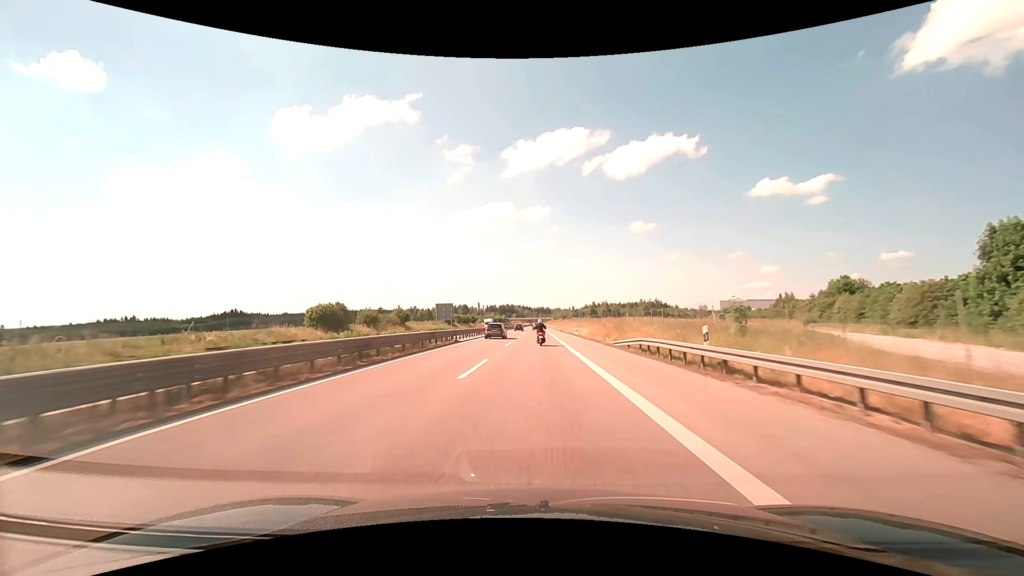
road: trunk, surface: asphalt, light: Day
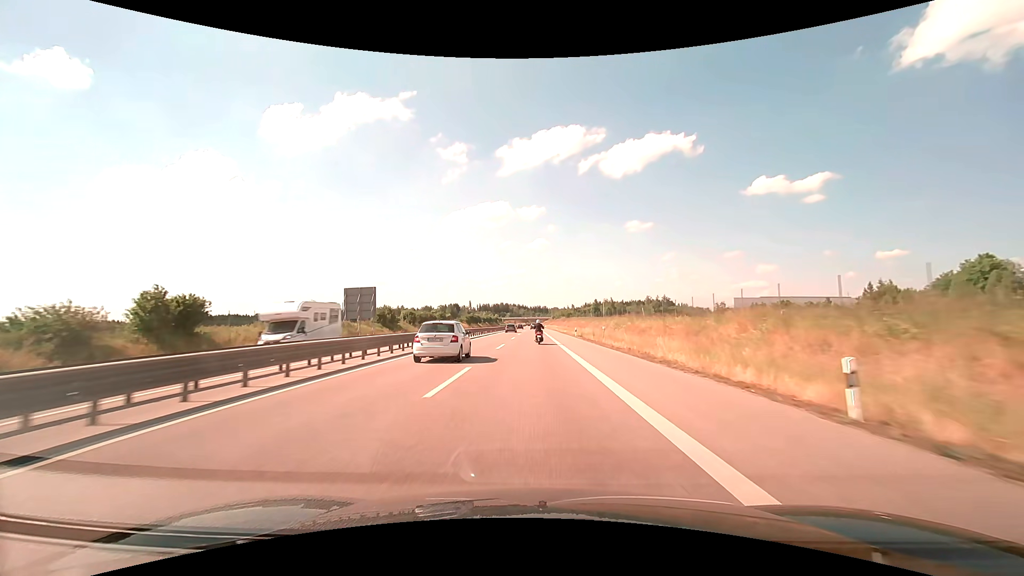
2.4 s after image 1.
(0.0, +56.9) m; 0°
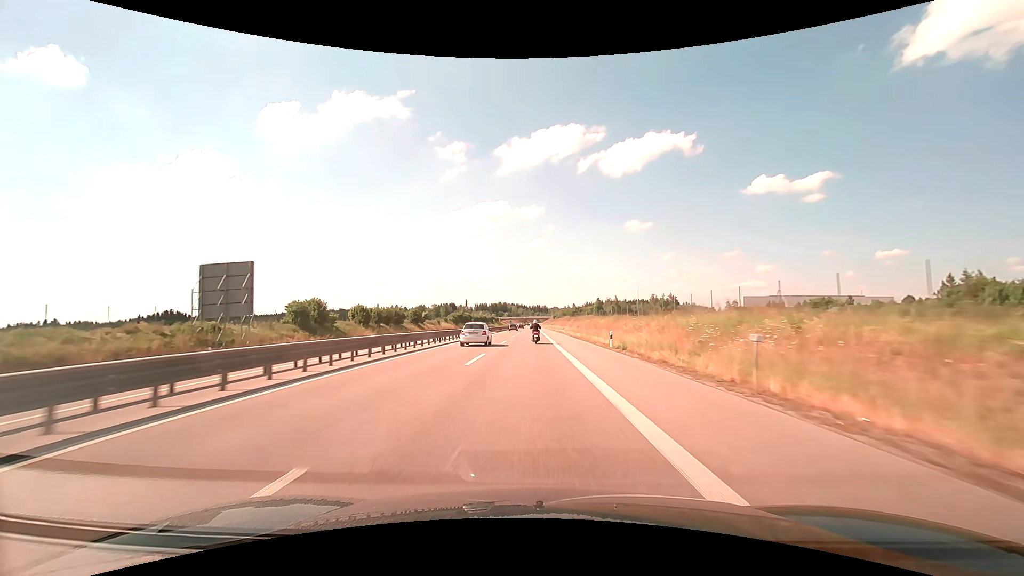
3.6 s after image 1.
(0.0, +28.5) m; 0°
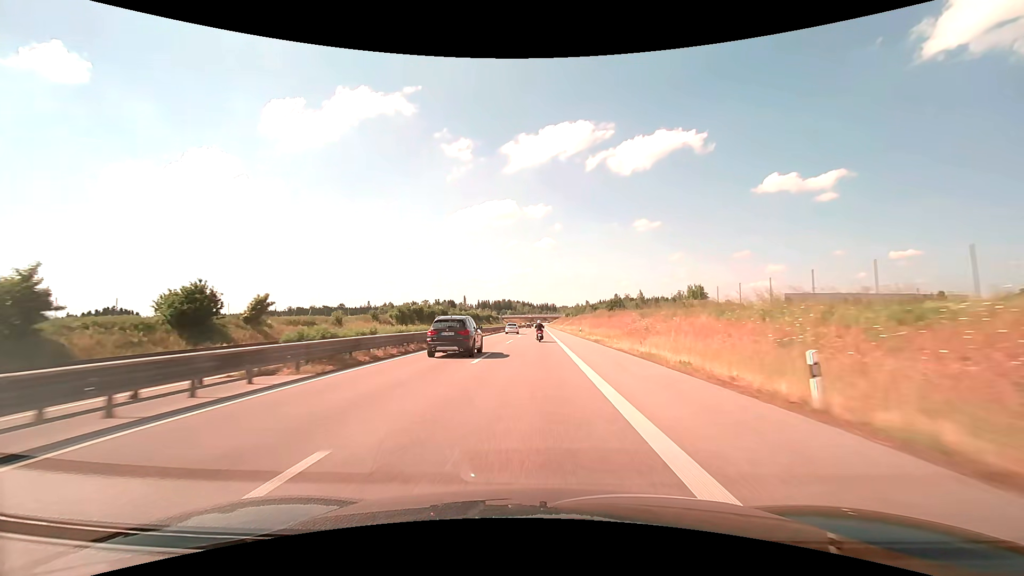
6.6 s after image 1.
(-0.4, +71.1) m; -1°
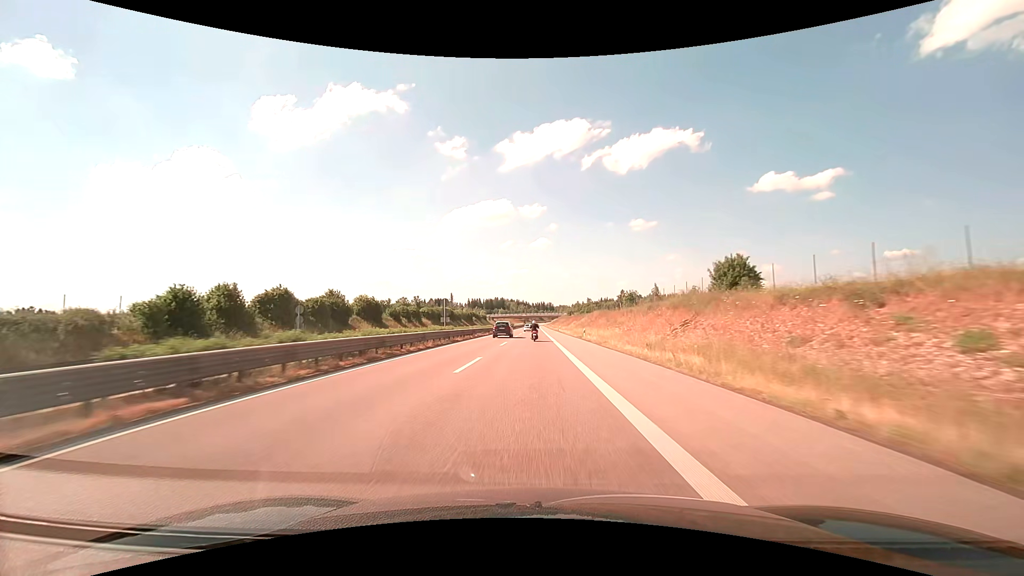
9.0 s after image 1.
(+0.2, +56.8) m; 0°
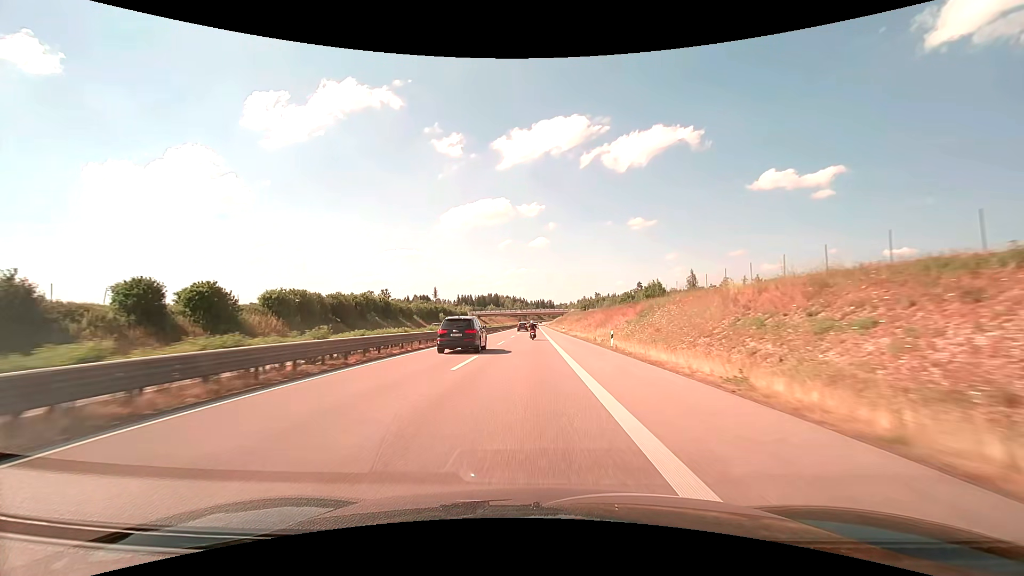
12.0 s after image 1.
(0.0, +70.9) m; 0°
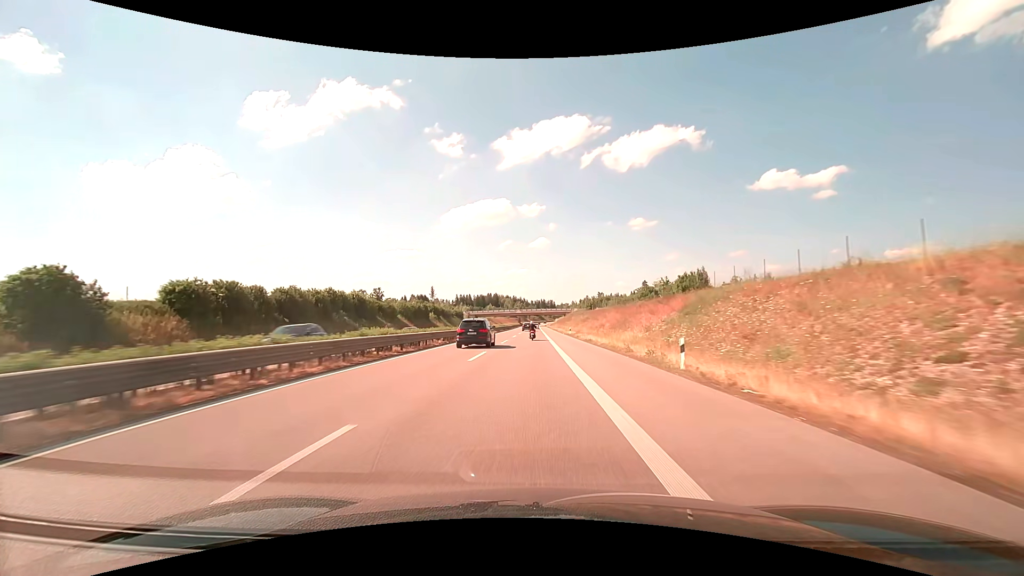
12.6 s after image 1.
(0.0, +14.2) m; 0°
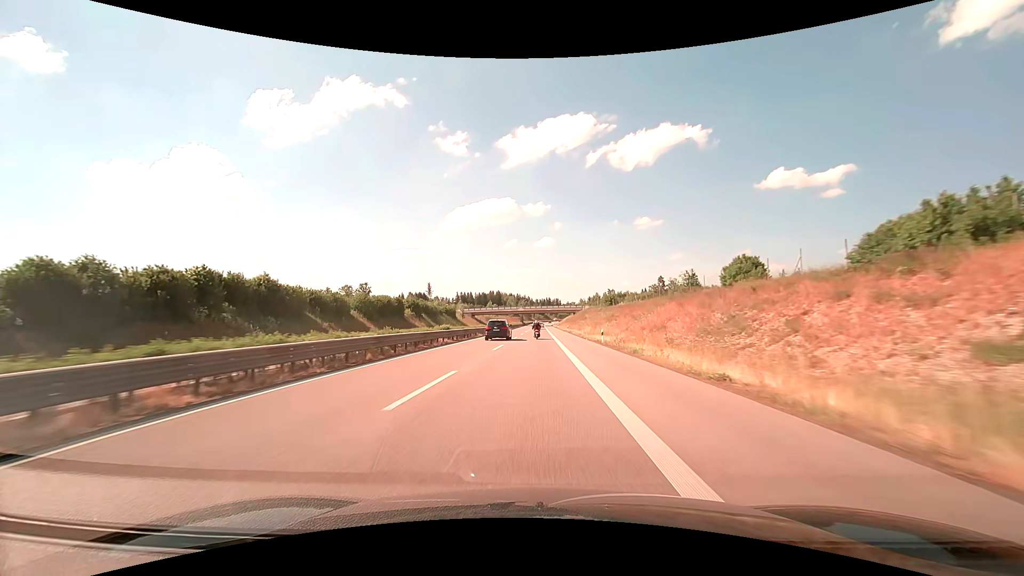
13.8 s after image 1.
(-0.1, +28.4) m; -1°
(0, +10) (0, +20) (0, +30) (0, +40) (0, +50) (0, +60) (0, +70) (0, +80) (0, +90) (0, +100) m
